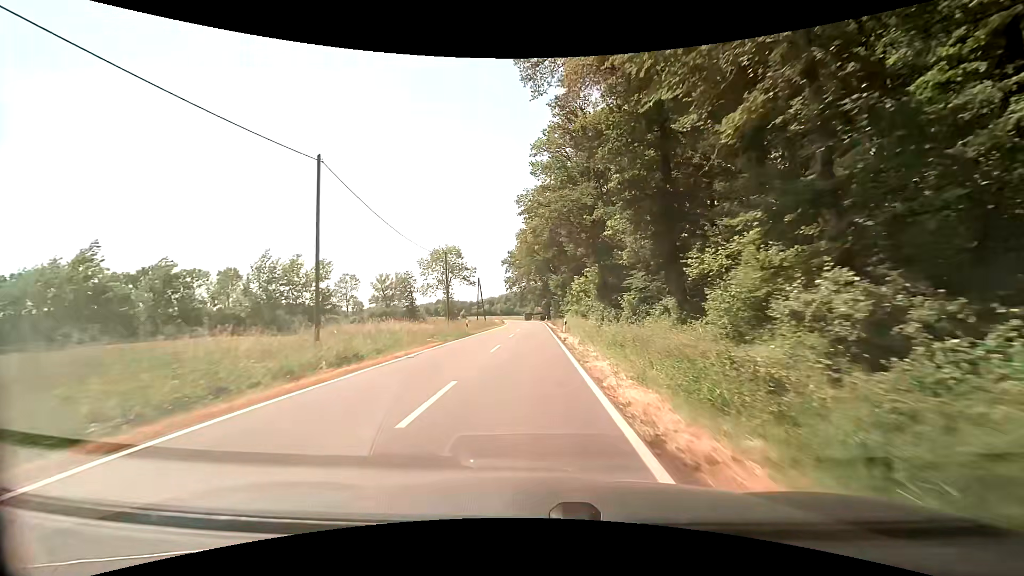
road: secondary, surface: asphalt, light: Day
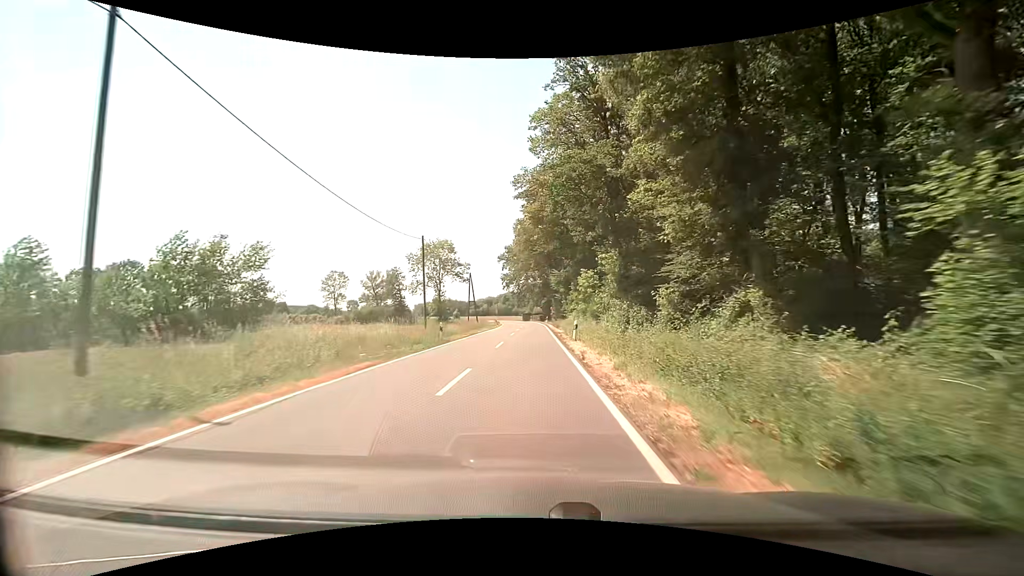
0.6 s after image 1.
(+0.1, +9.7) m; +1°
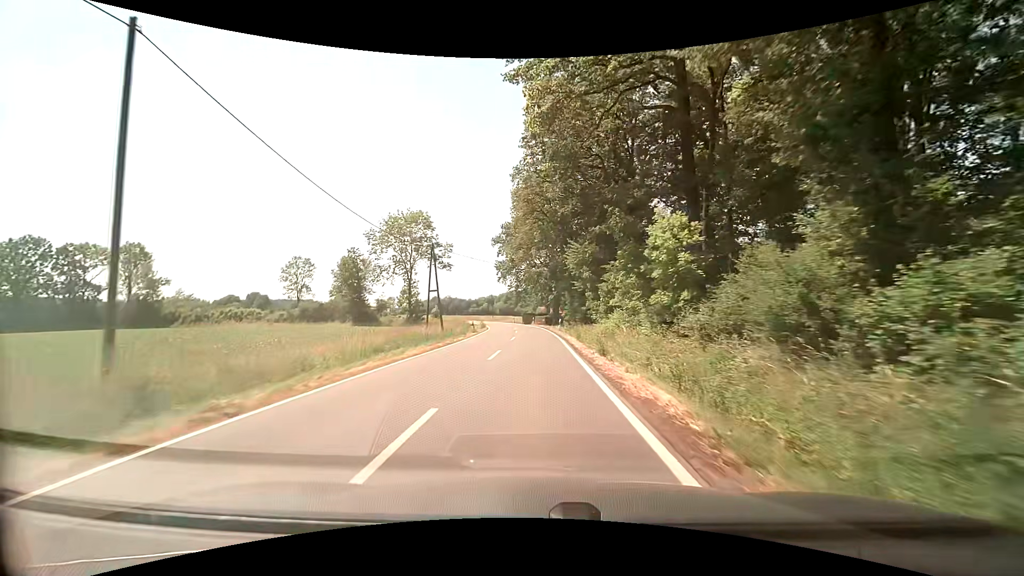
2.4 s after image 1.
(-0.2, +29.3) m; -1°
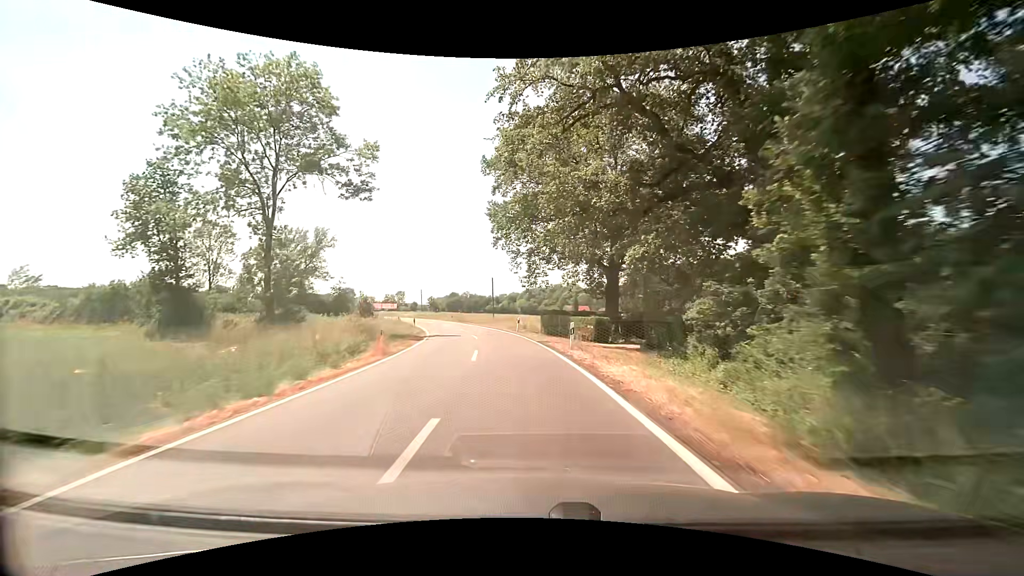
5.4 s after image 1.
(-0.2, +48.8) m; -2°
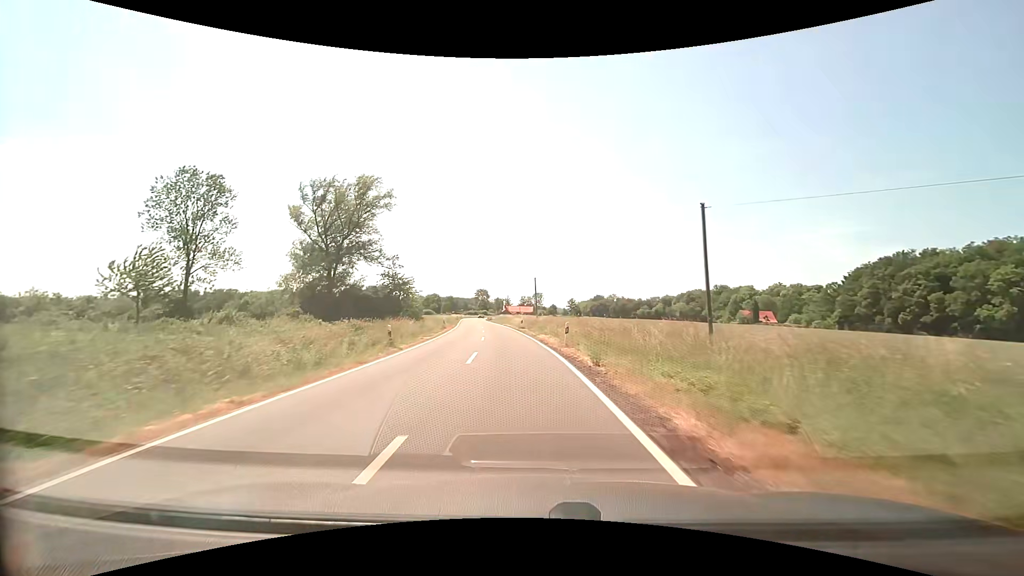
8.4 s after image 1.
(-6.0, +48.5) m; -16°
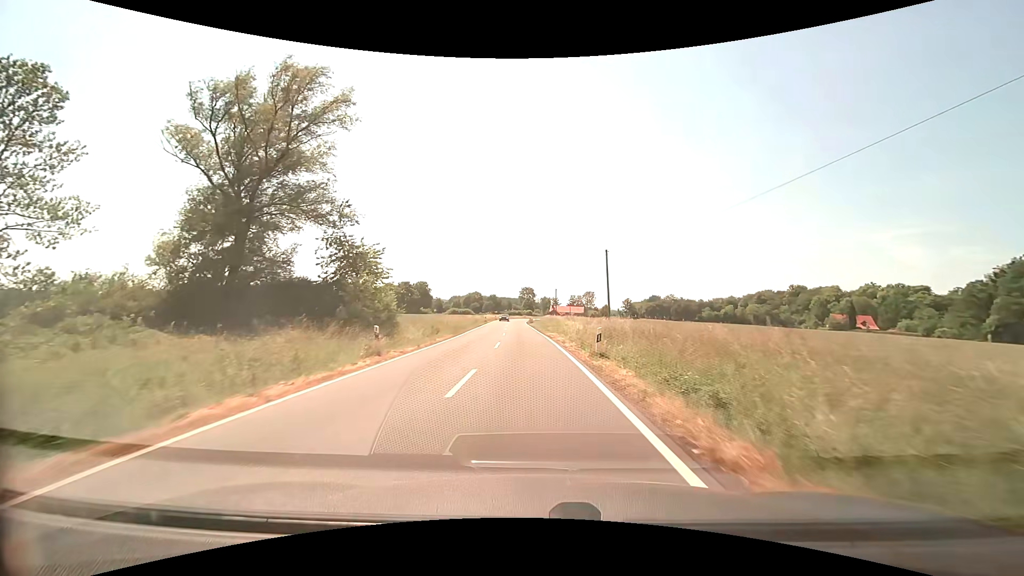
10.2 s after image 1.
(-1.9, +29.6) m; -6°
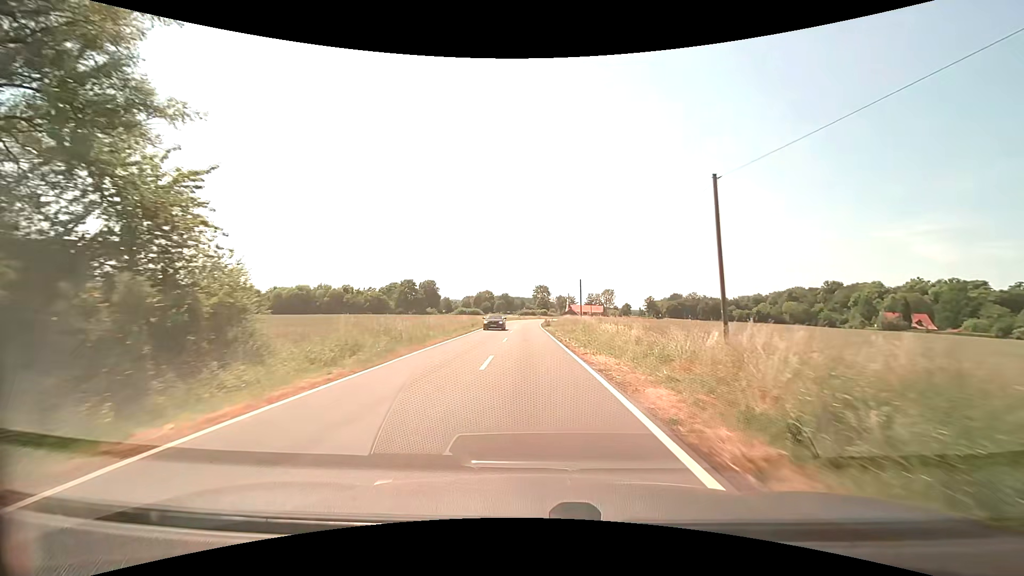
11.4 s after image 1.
(-0.3, +20.1) m; -2°
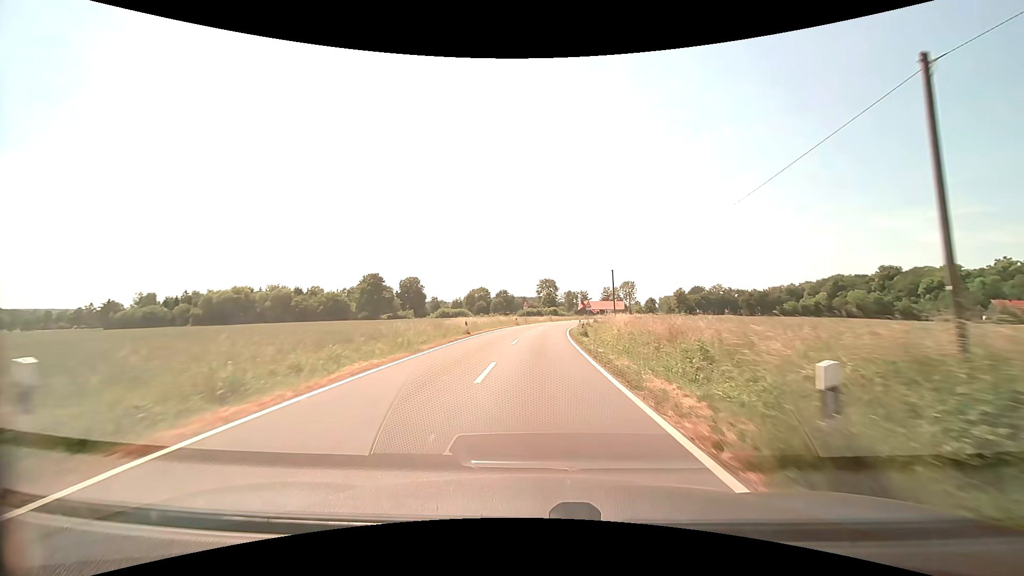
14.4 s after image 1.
(-0.9, +50.6) m; -1°
(0, +10) (0, +20) (+1, +30) (+1, +40) (+2, +50) (+3, +60) (+5, +70) (+7, +80) (+9, +89) (+12, +99) m
